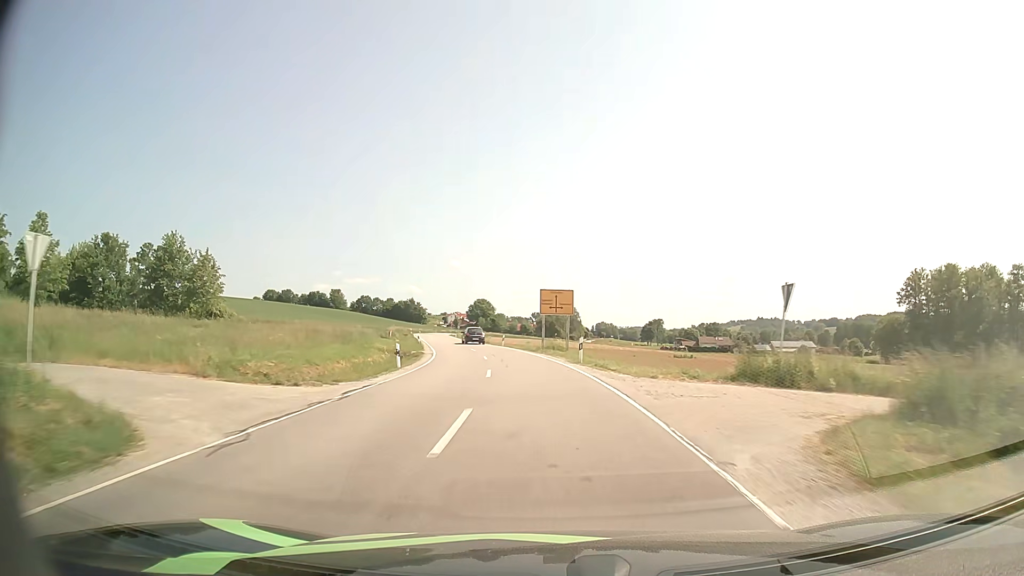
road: secondary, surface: asphalt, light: Day
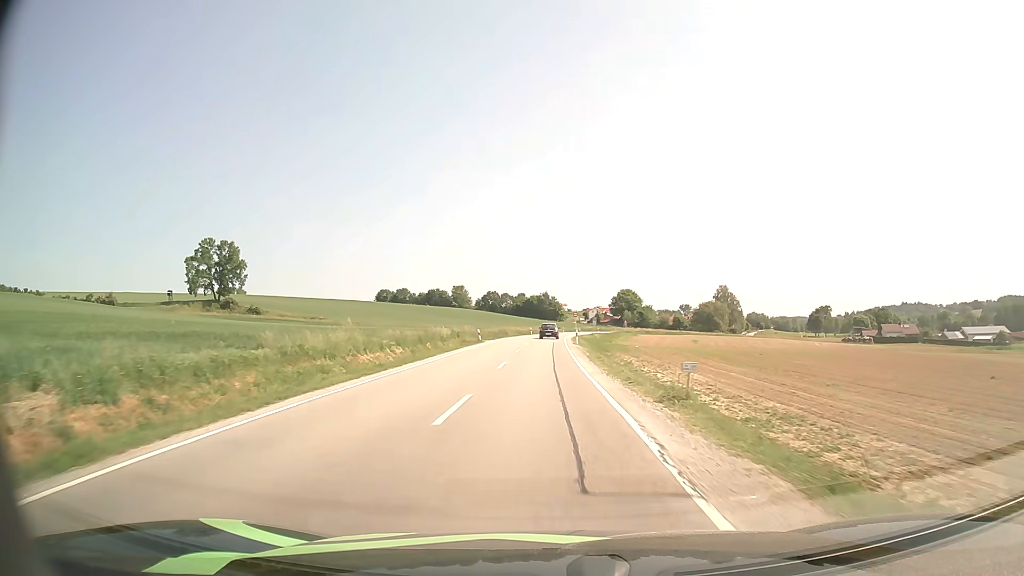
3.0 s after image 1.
(-5.9, +58.0) m; -12°
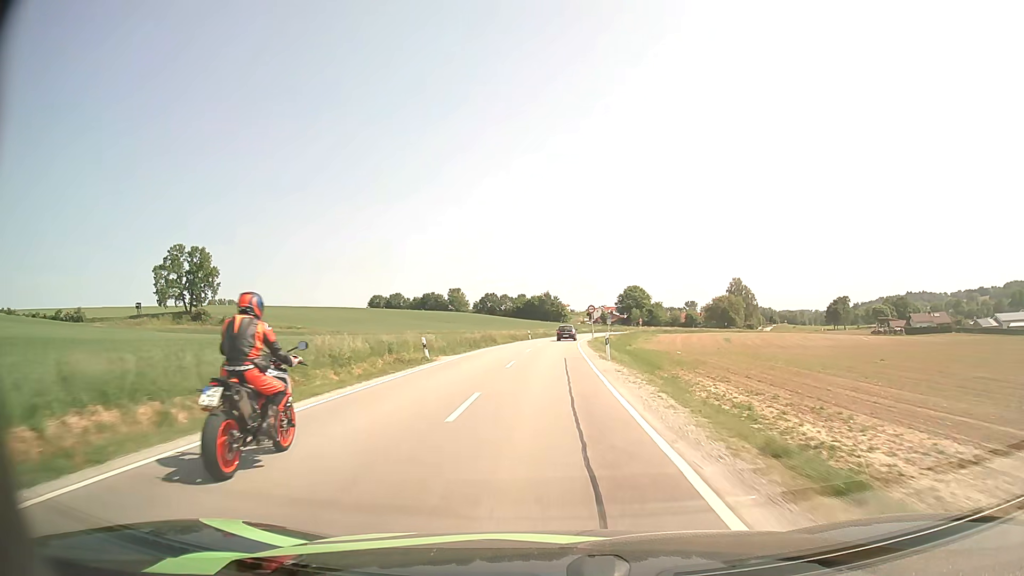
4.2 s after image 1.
(-0.5, +23.5) m; -1°
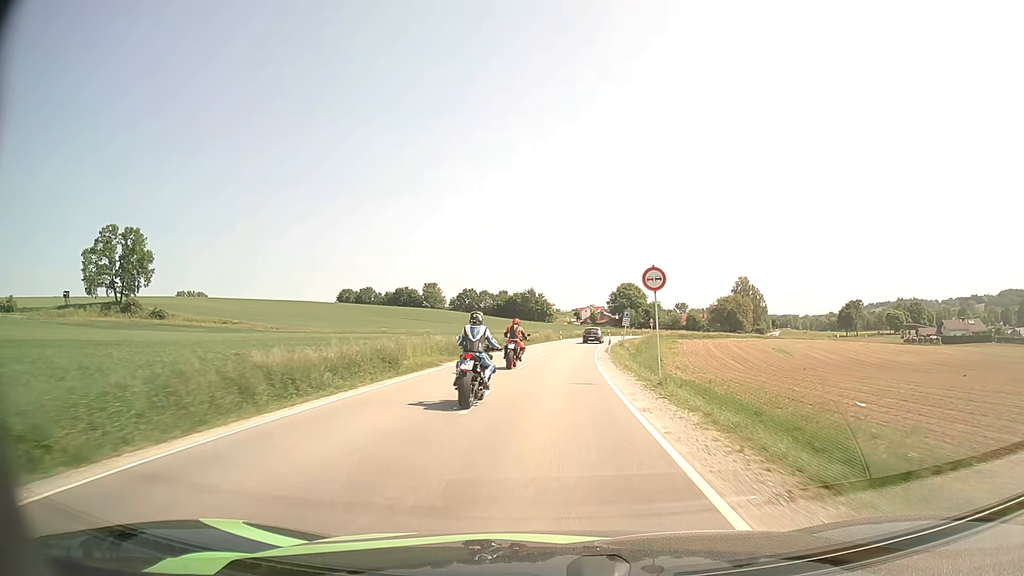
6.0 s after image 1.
(+0.2, +34.9) m; +1°
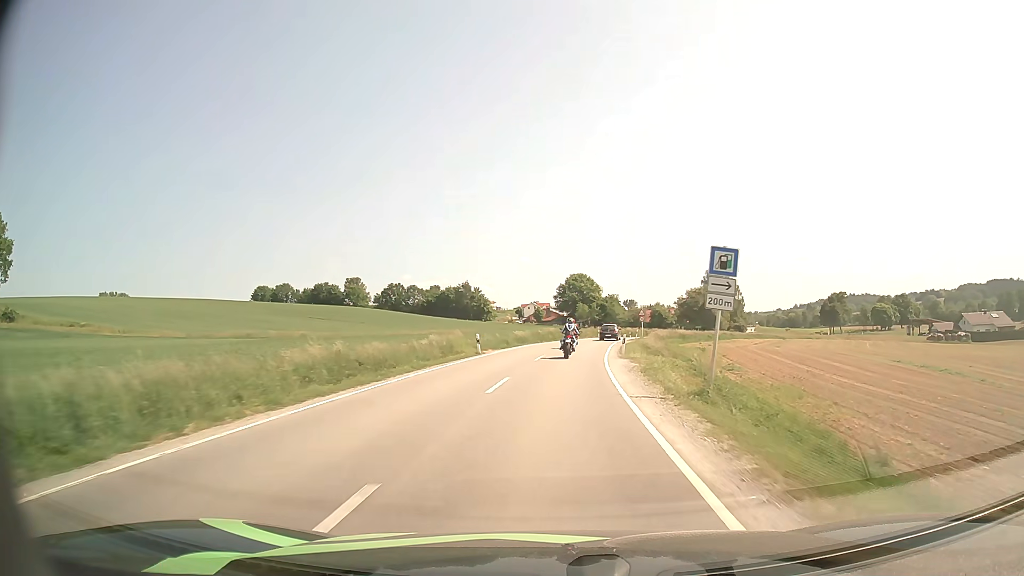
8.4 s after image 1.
(+1.9, +44.9) m; +5°
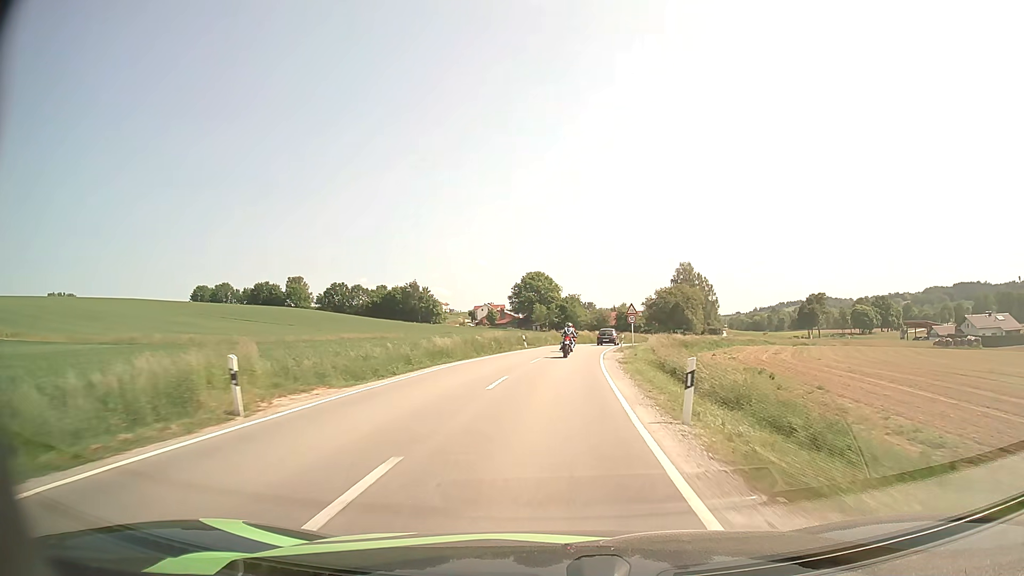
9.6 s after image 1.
(+0.8, +22.7) m; +4°
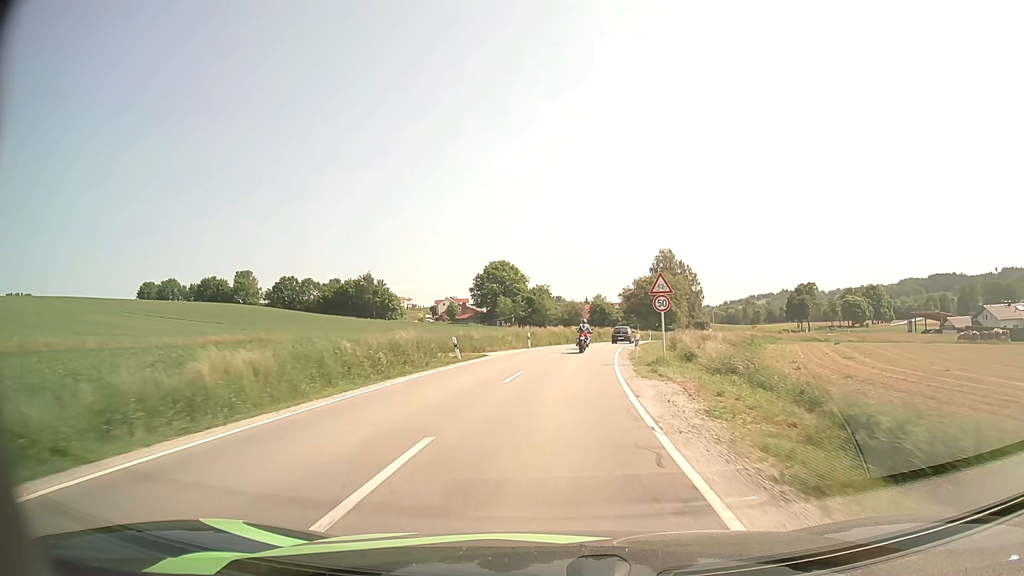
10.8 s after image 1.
(+0.6, +22.4) m; +3°
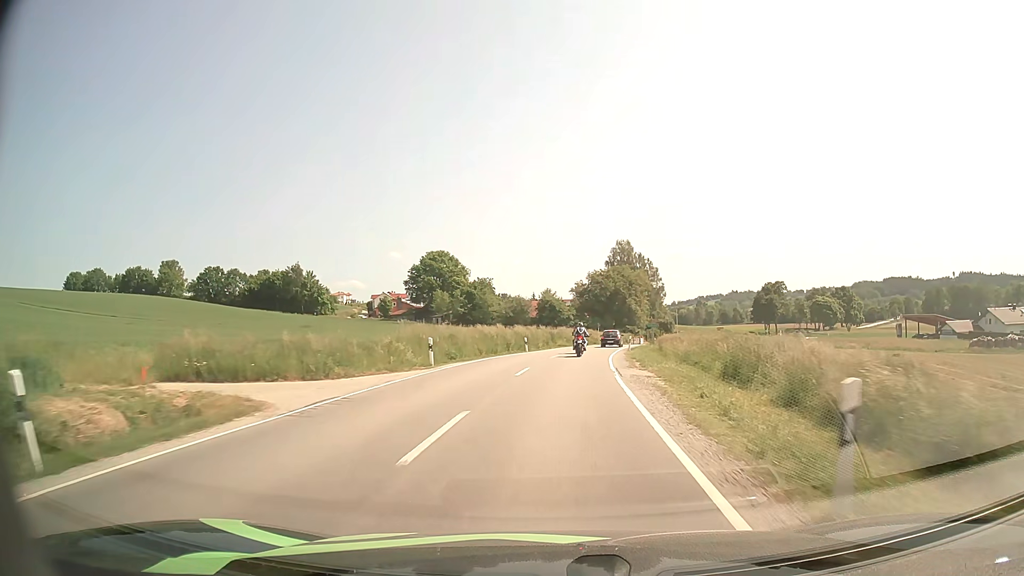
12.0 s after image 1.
(+0.8, +21.5) m; +4°
(0, +10) (+1, +20) (+2, +30) (+2, +40) (+4, +50) (+5, +60) (+7, +70) (+9, +79) (+12, +89) (+14, +99) m
